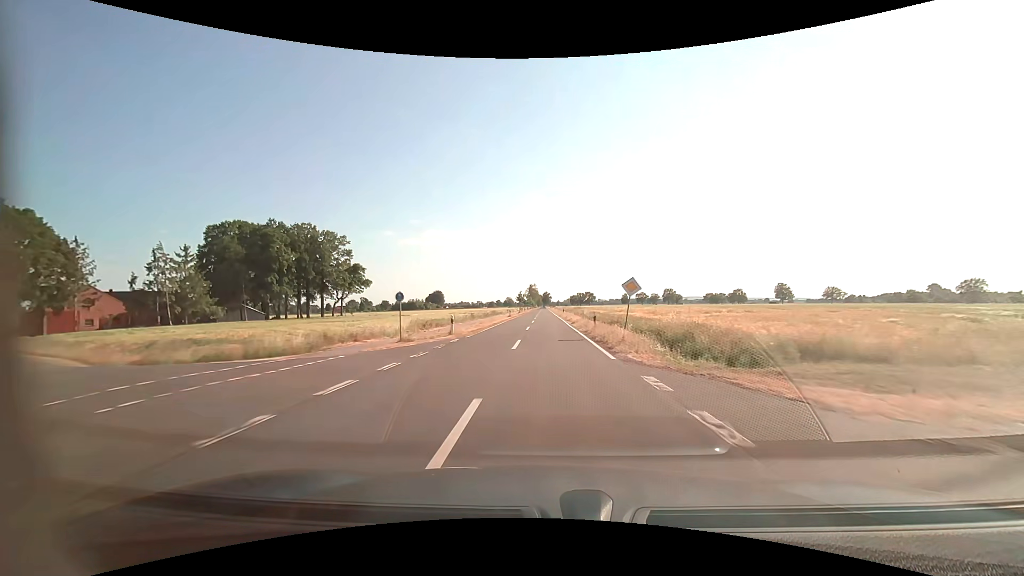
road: tertiary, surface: asphalt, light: Day
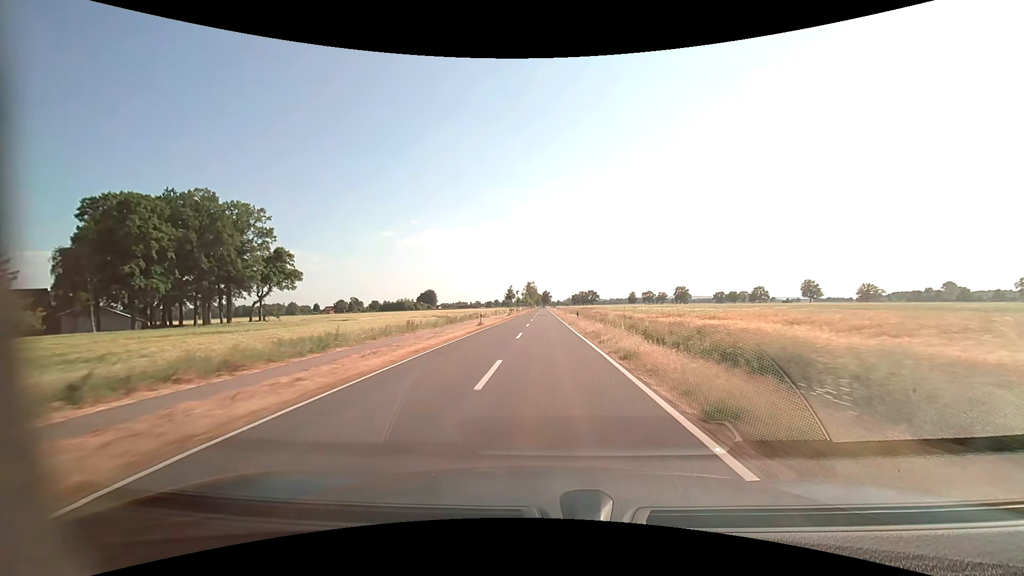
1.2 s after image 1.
(+0.1, +31.6) m; 0°
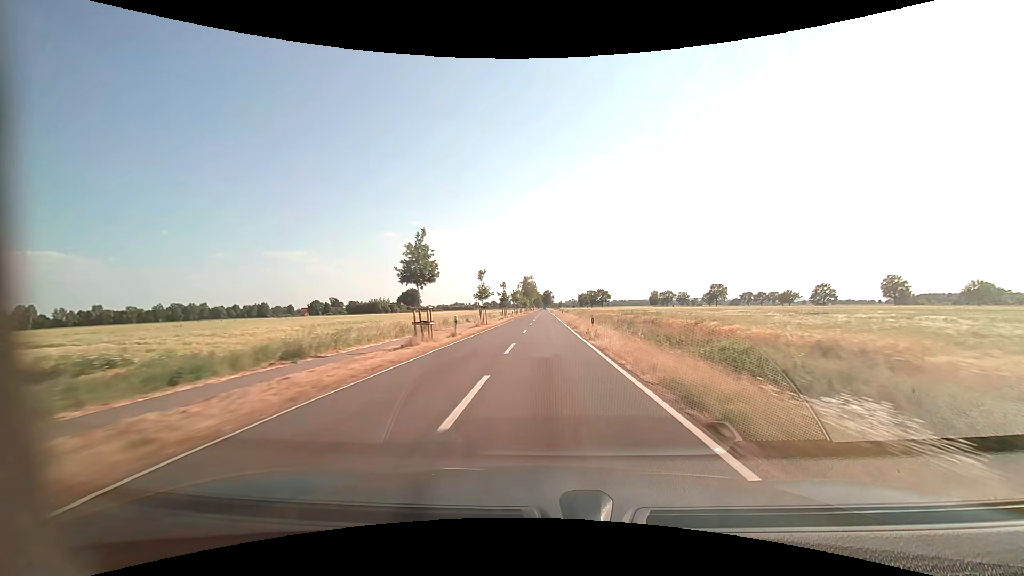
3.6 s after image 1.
(-0.3, +63.3) m; 0°
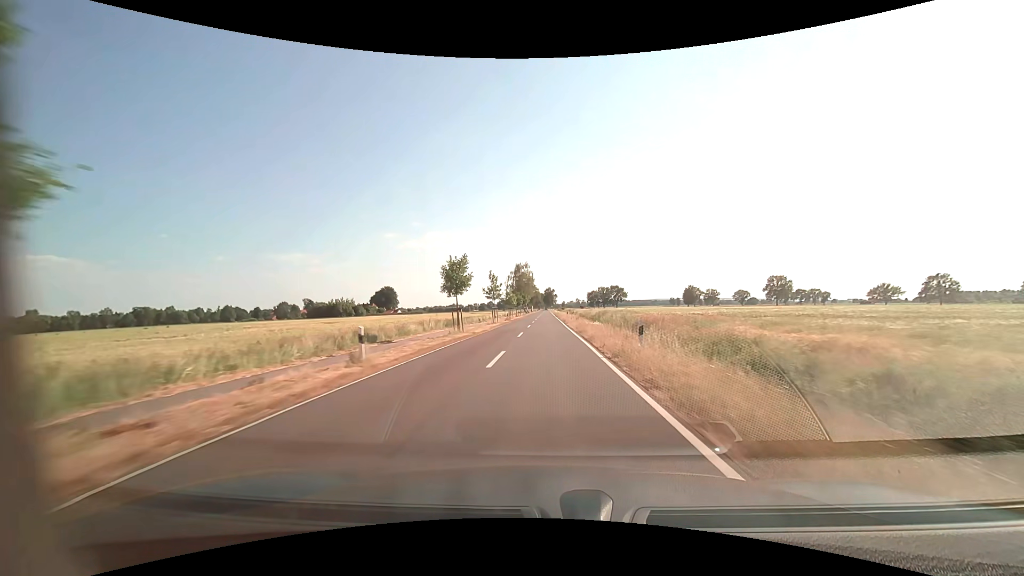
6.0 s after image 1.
(+0.1, +63.3) m; 0°
(0, +10) (0, +20) (0, +30) (0, +40) (0, +50) (0, +60) (0, +70) (0, +80) (0, +90) (0, +100) m
